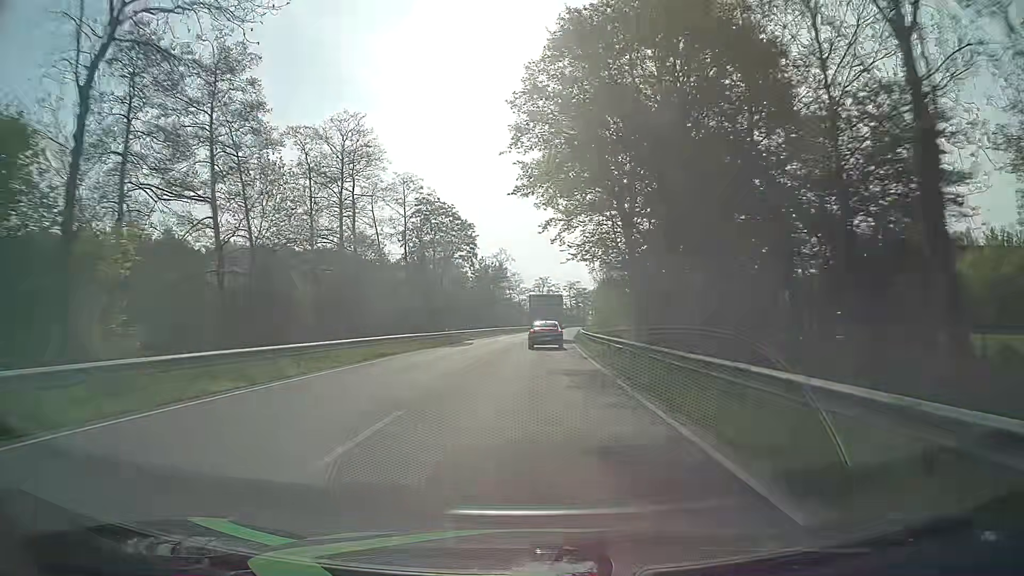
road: primary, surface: asphalt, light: Day
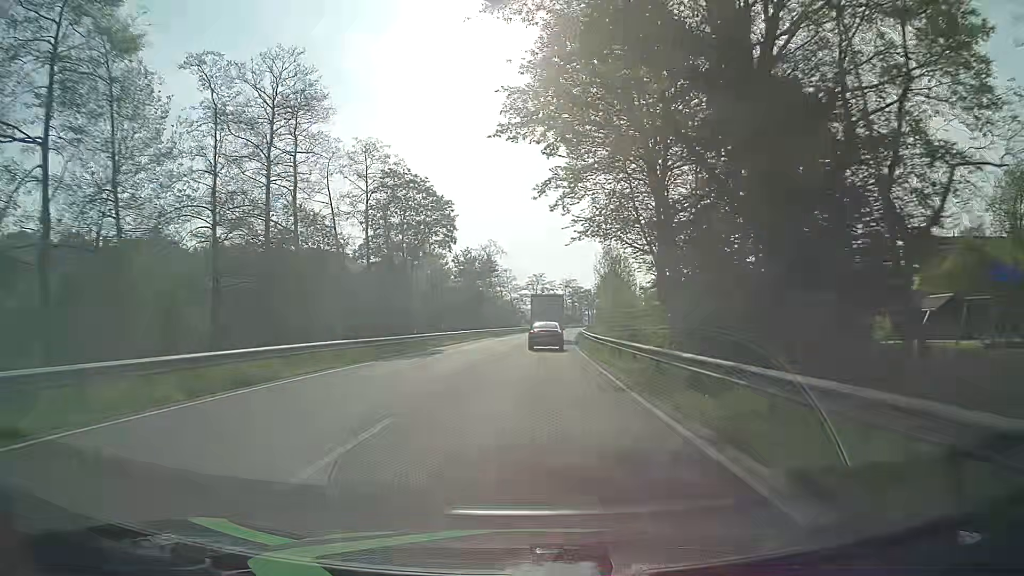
(+0.1, +12.4) m; +1°
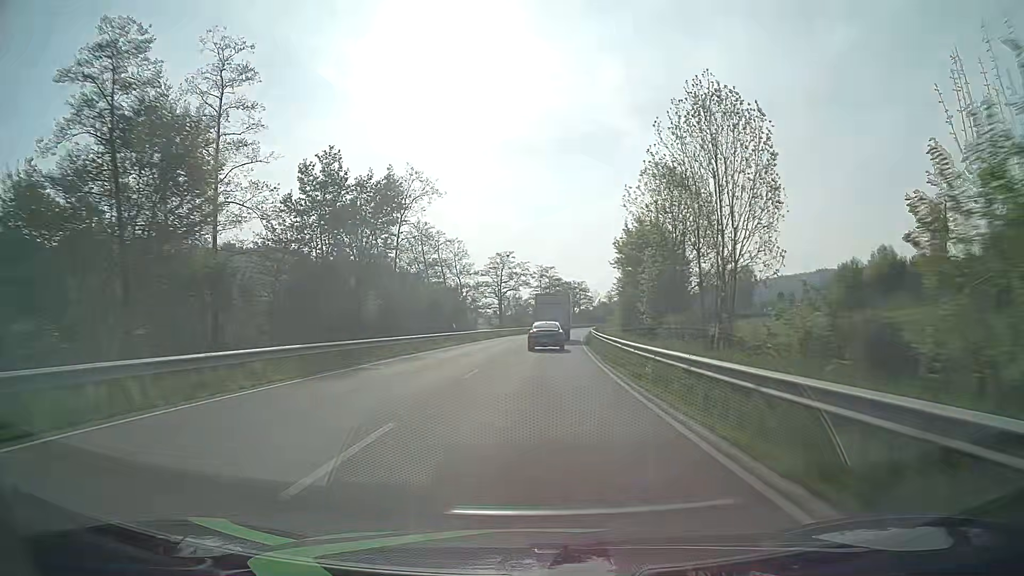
(+0.7, +48.1) m; +2°
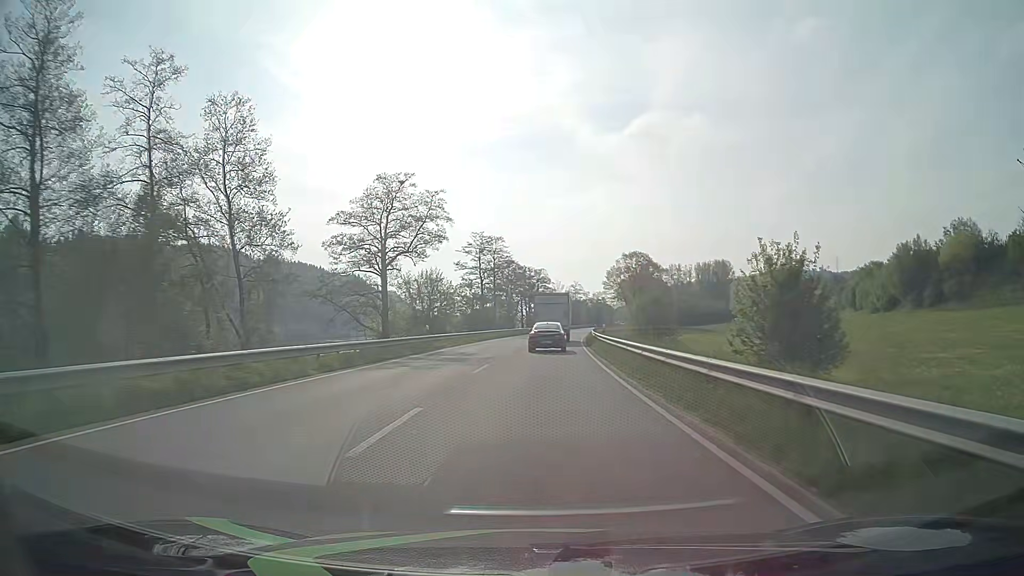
(+1.9, +57.7) m; +4°
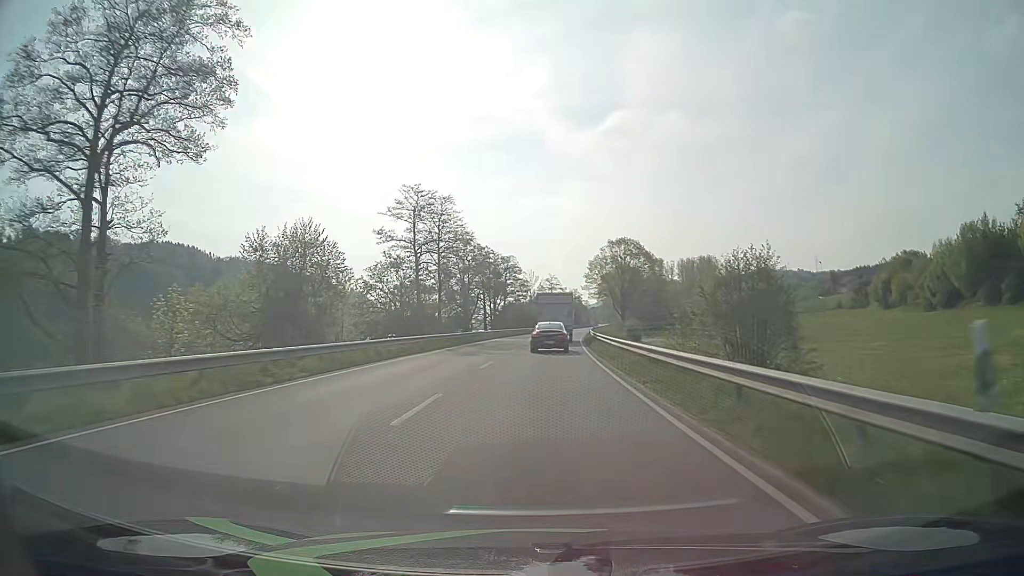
(+0.8, +33.5) m; +3°
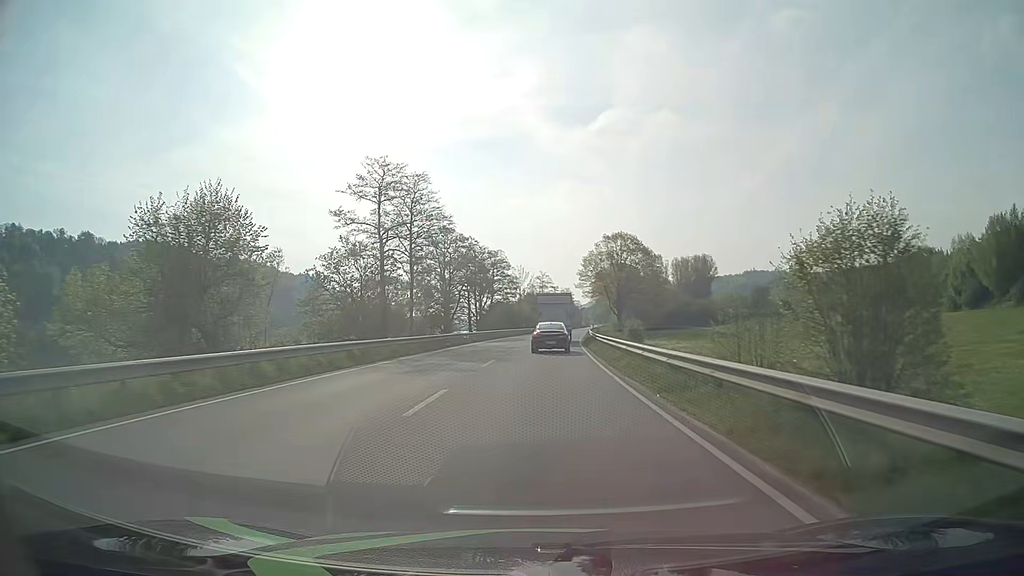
(+0.1, +11.0) m; +1°
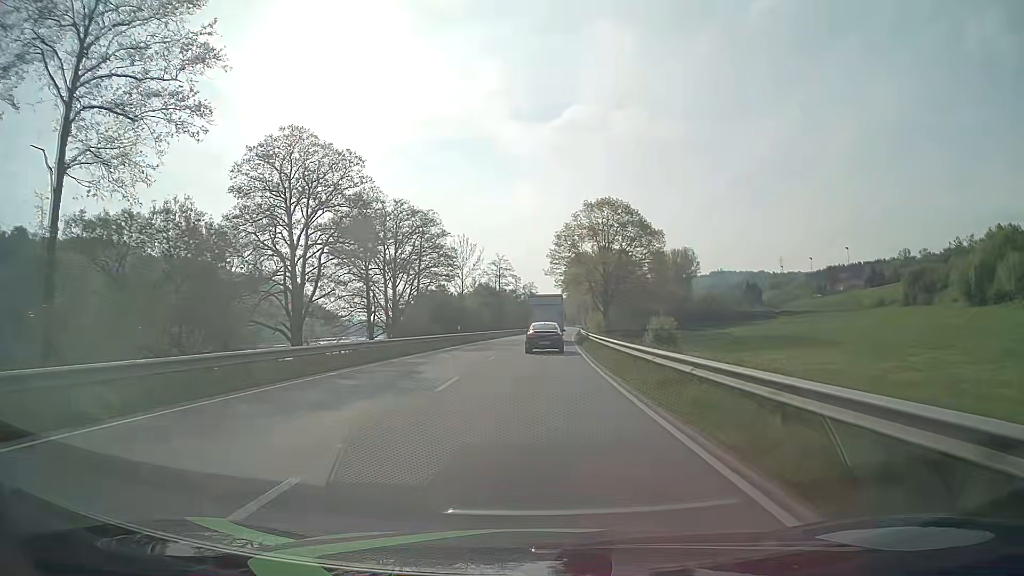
(+1.3, +43.2) m; +3°
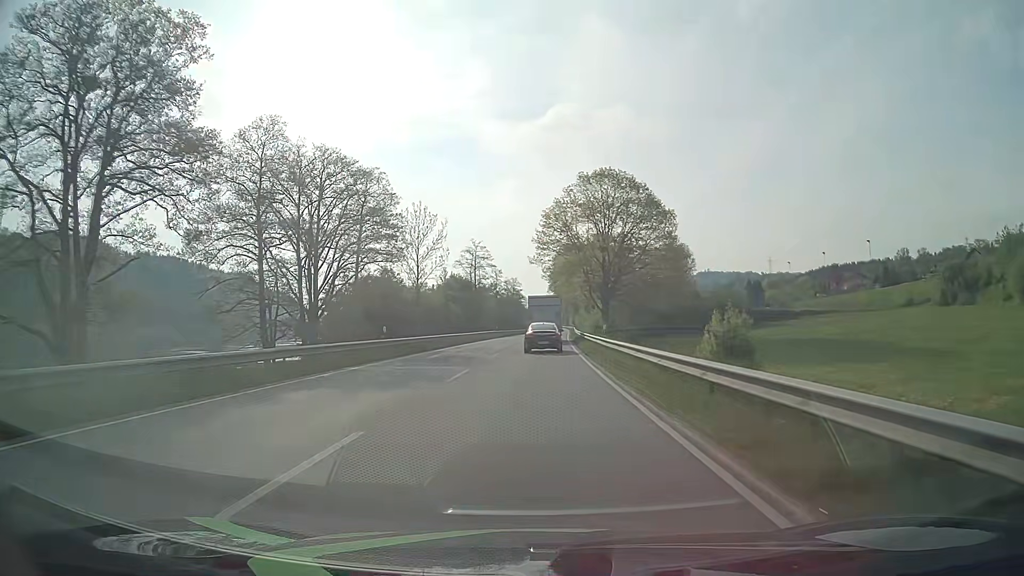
(+0.3, +21.3) m; +1°
(0, +10) (0, +20) (0, +30) (+1, +40) (+1, +50) (+1, +60) (+2, +70) (+2, +80) (+3, +90) (+3, +100) m
